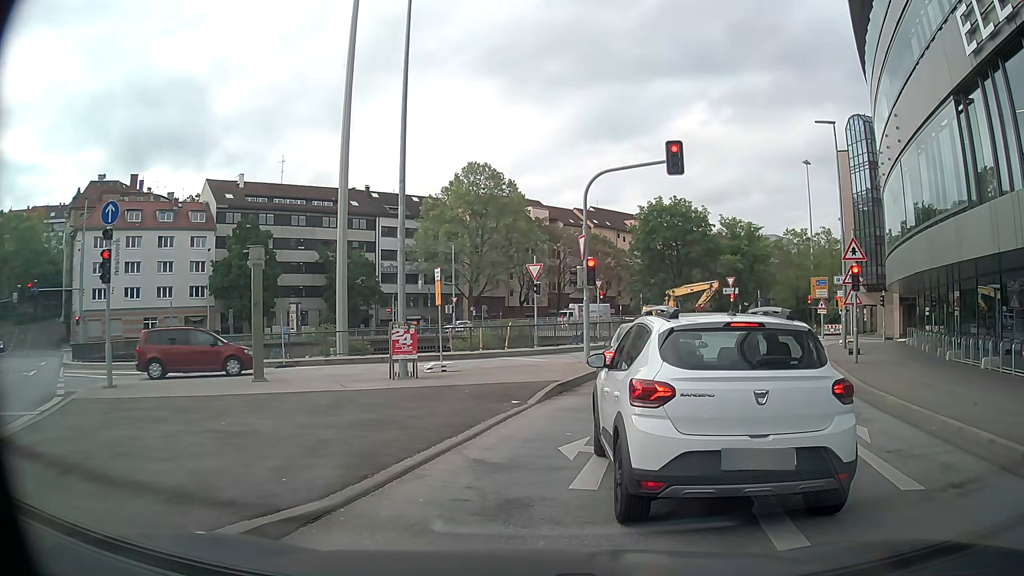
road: primary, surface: asphalt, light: Day
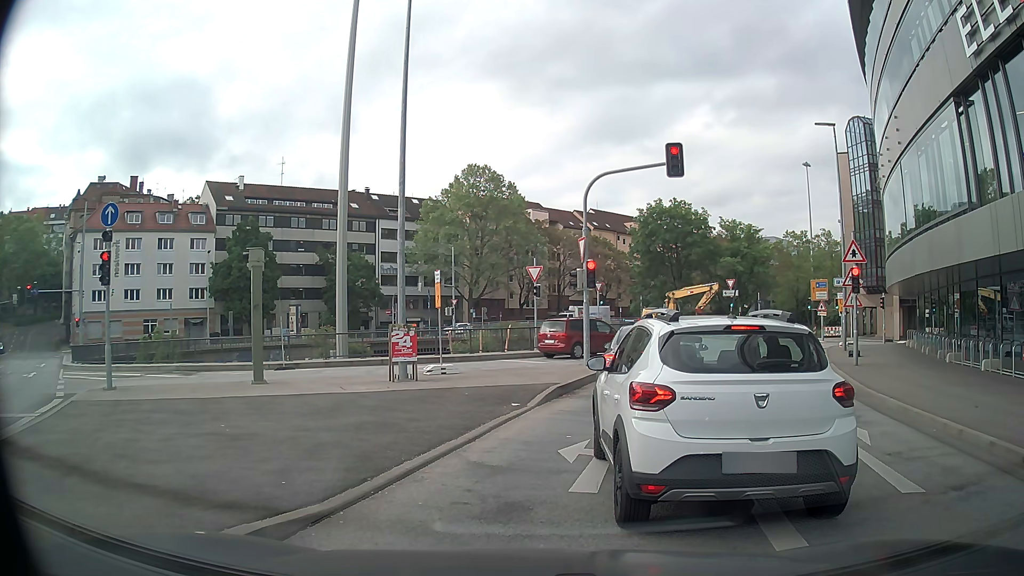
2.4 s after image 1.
(0.0, +0.1) m; 0°
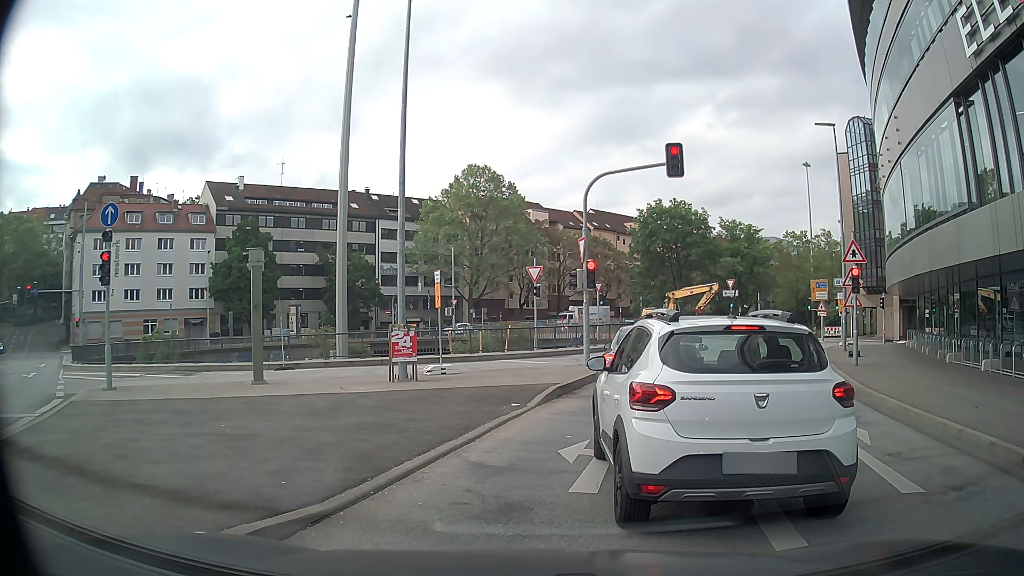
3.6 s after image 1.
(0.0, 0.0) m; 0°
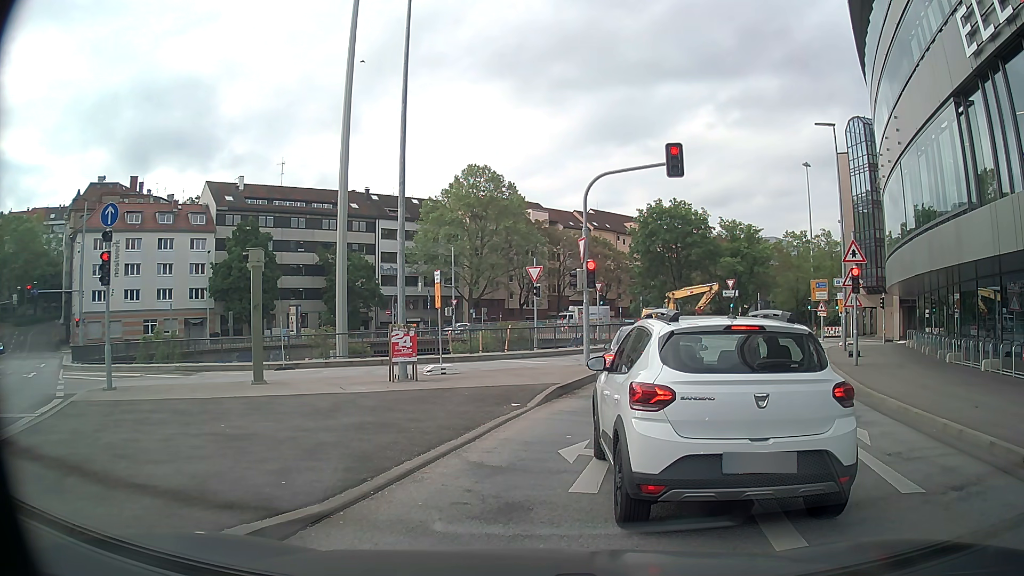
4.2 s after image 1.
(0.0, 0.0) m; 0°
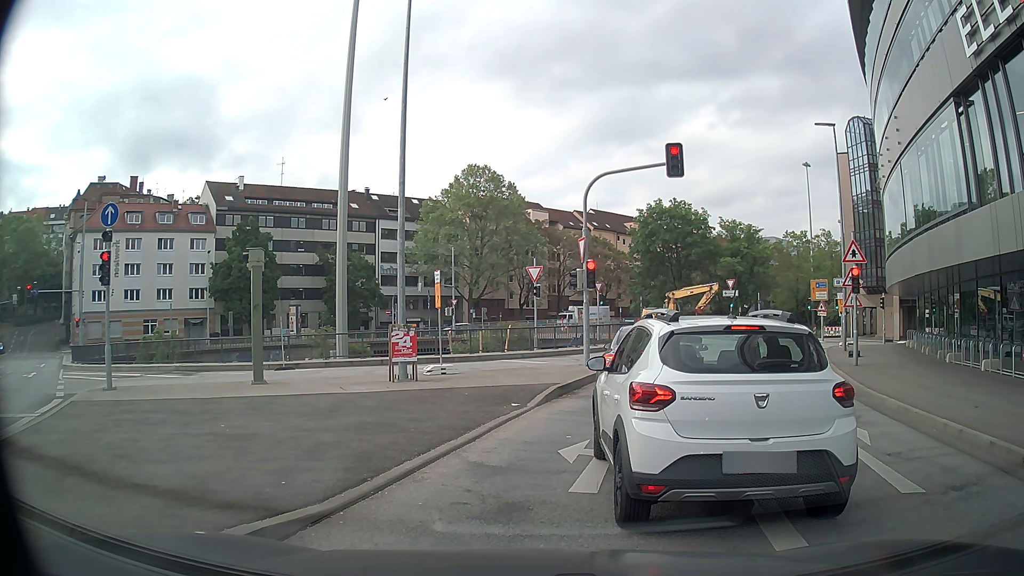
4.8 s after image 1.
(0.0, 0.0) m; 0°
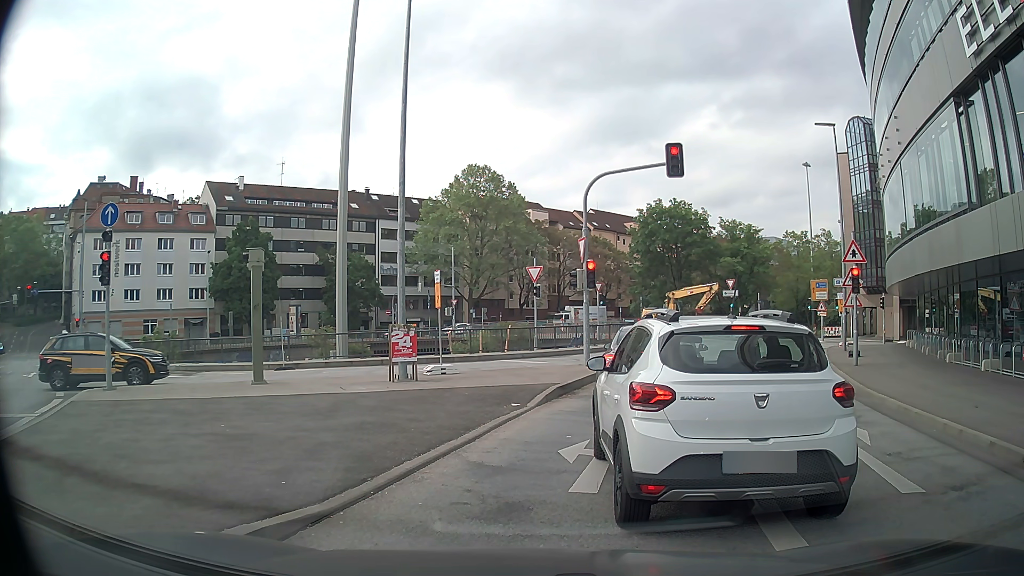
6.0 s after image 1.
(0.0, 0.0) m; 0°
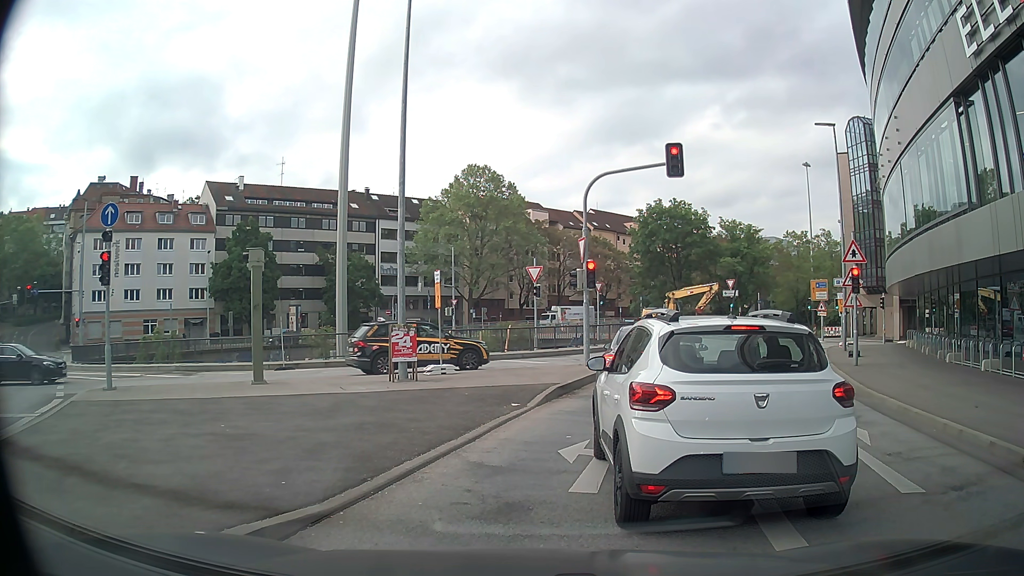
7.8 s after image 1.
(0.0, 0.0) m; 0°
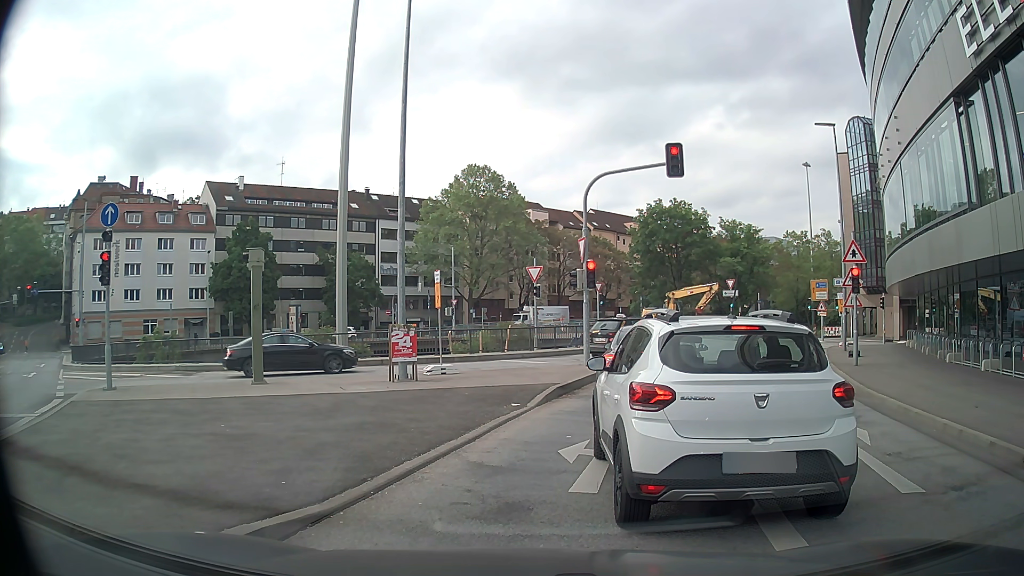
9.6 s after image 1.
(0.0, 0.0) m; 0°
